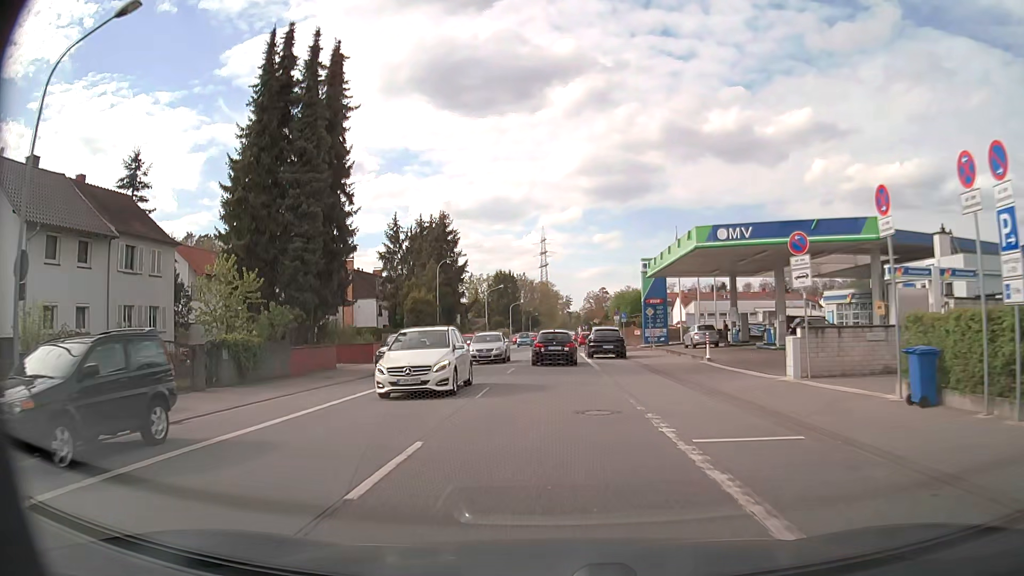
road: primary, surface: asphalt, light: Day
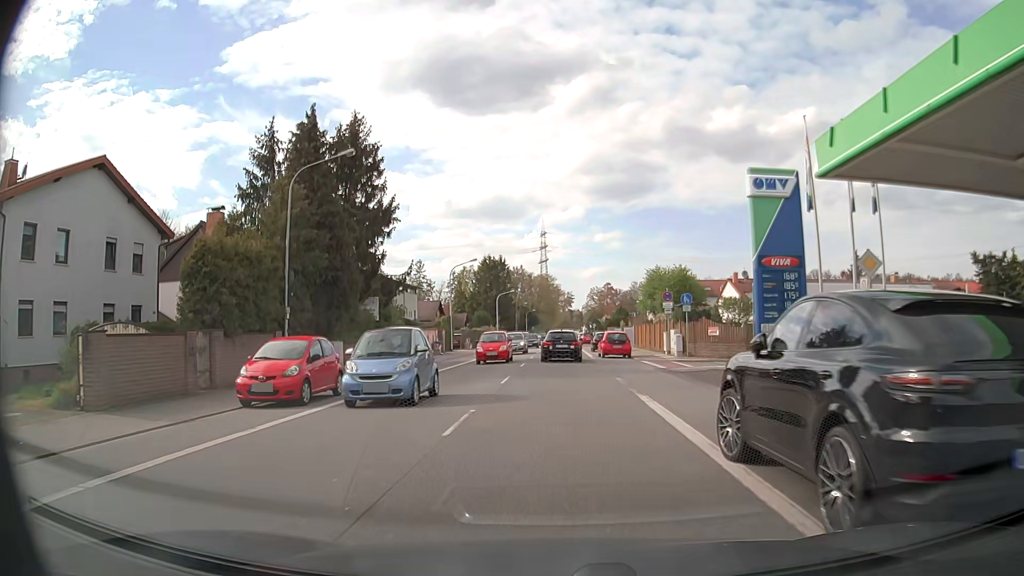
(-0.1, +31.3) m; 0°
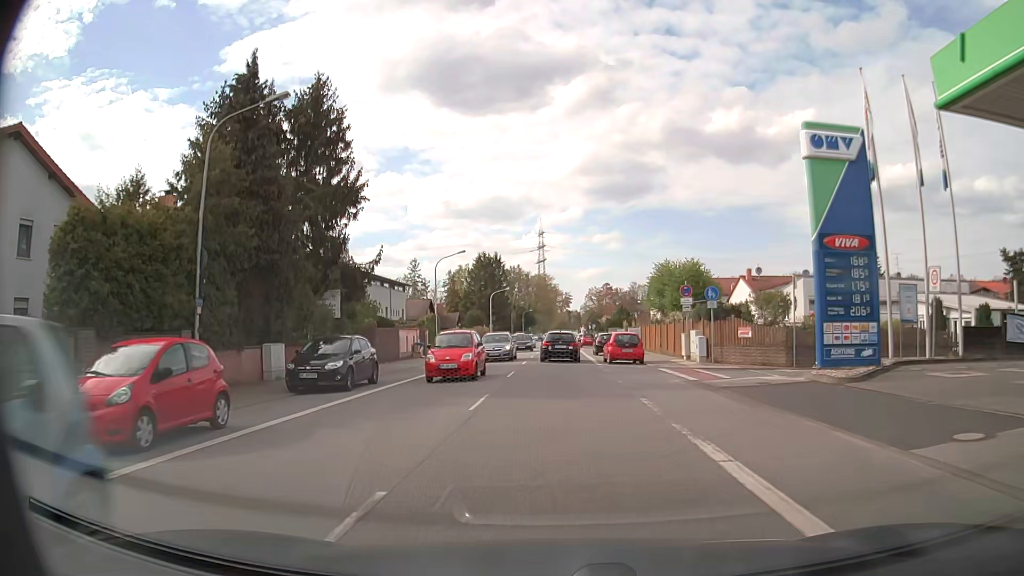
(0.0, +6.2) m; 0°
(0, +10) (0, +20) (0, +30) (0, +40) (+1, +50) (+1, +60) (+1, +70) (+1, +80) (+1, +90) (+1, +100) m
